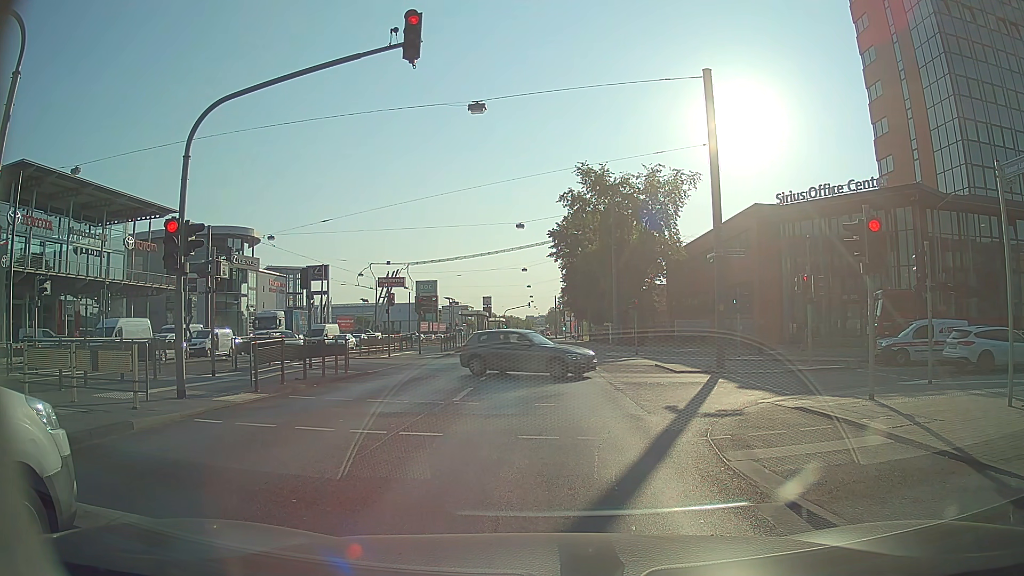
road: primary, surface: asphalt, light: Day
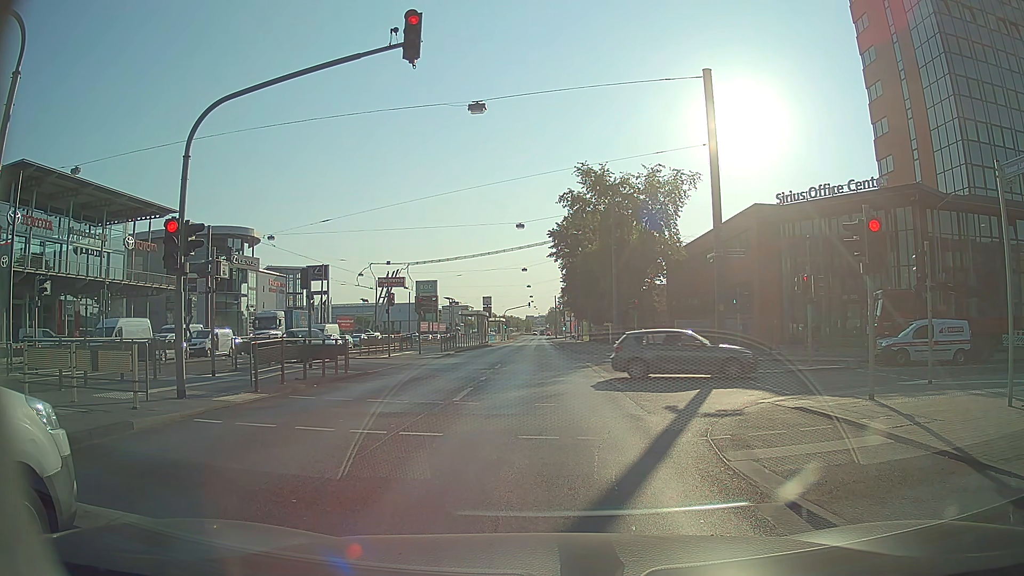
(0.0, 0.0) m; 0°
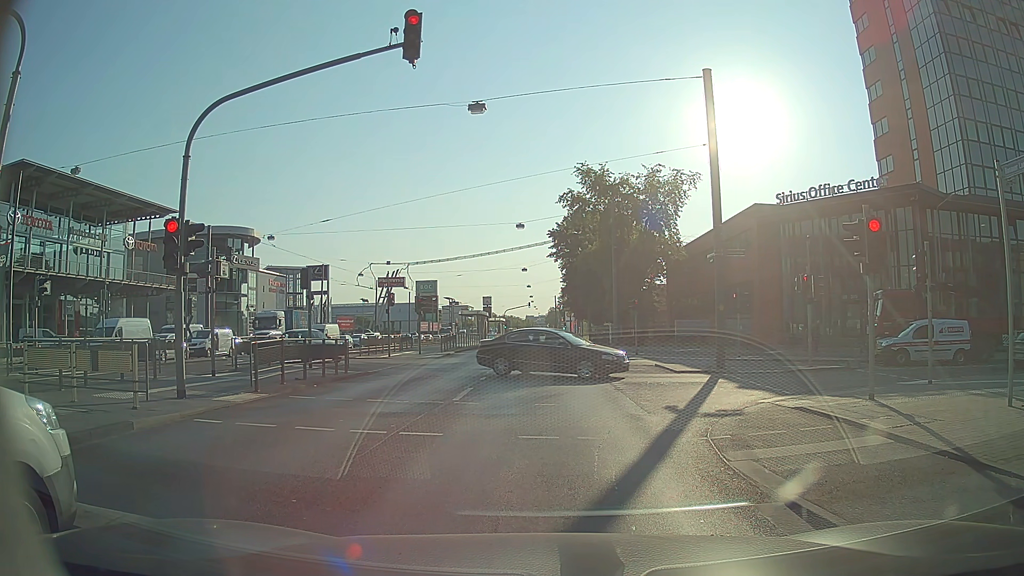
(0.0, 0.0) m; 0°
(0, +10) (-1, +20) (-2, +30) (-3, +40) (-3, +50) (-4, +60) (-5, +70) (-6, +80) (-6, +90) (-7, +100) m
